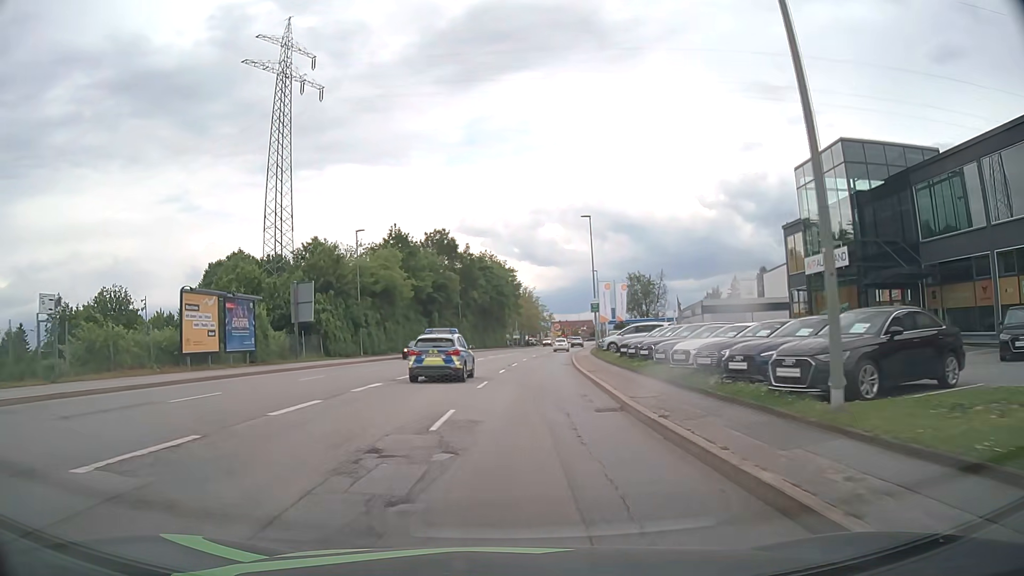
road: tertiary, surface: asphalt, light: Day
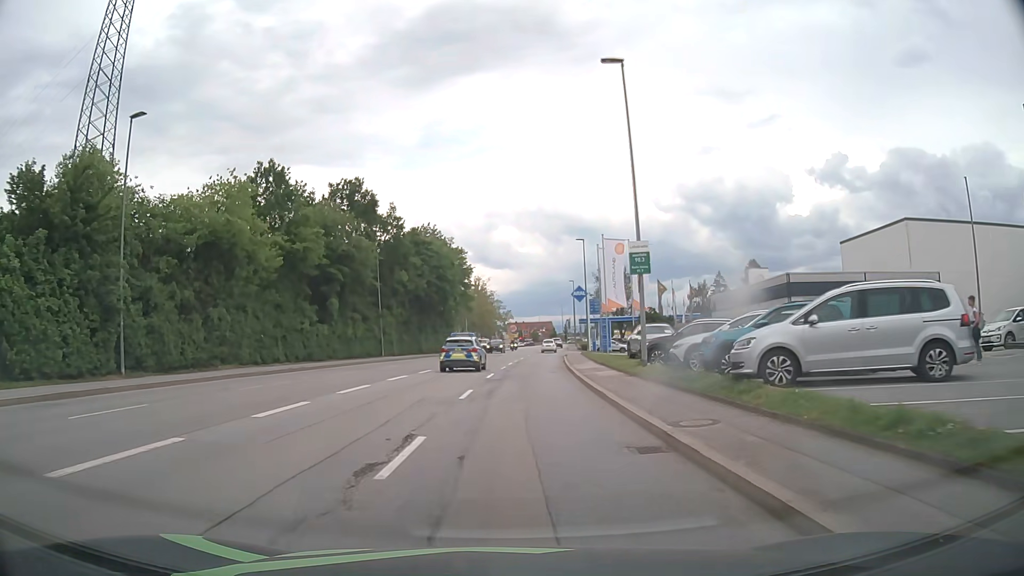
(+0.9, +30.2) m; +4°
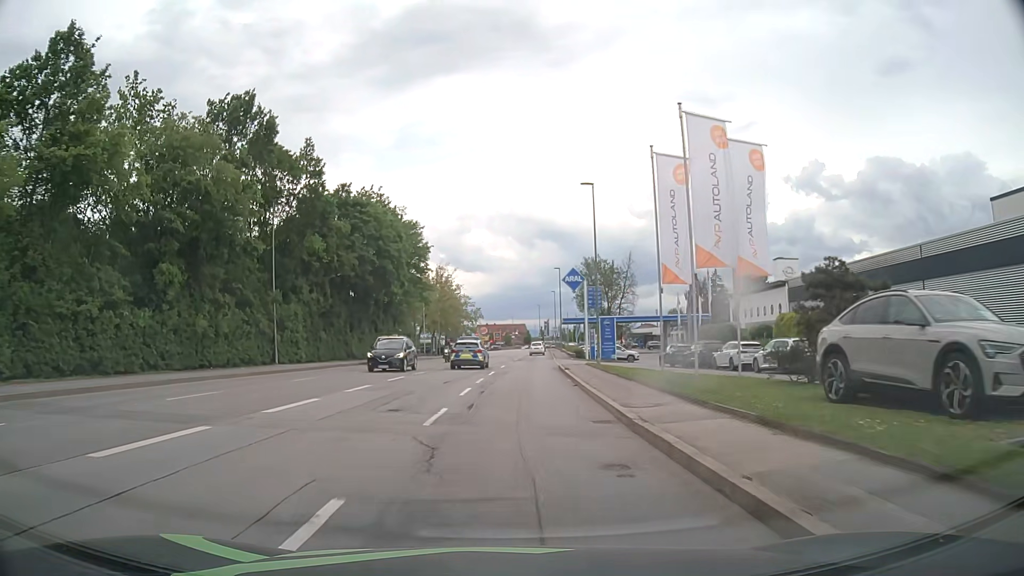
(+0.3, +22.8) m; +2°
(0, +10) (0, +20) (+1, +30) (+1, +40) (+2, +50) (+3, +60) (+3, +70) (+4, +80) (+5, +90) (+5, +100) m
